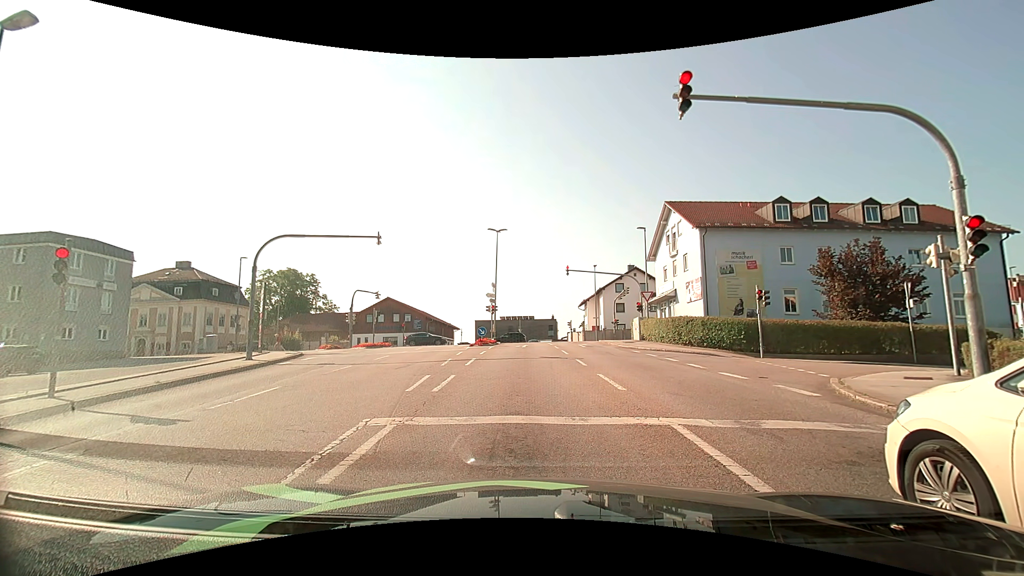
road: tertiary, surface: asphalt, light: Day
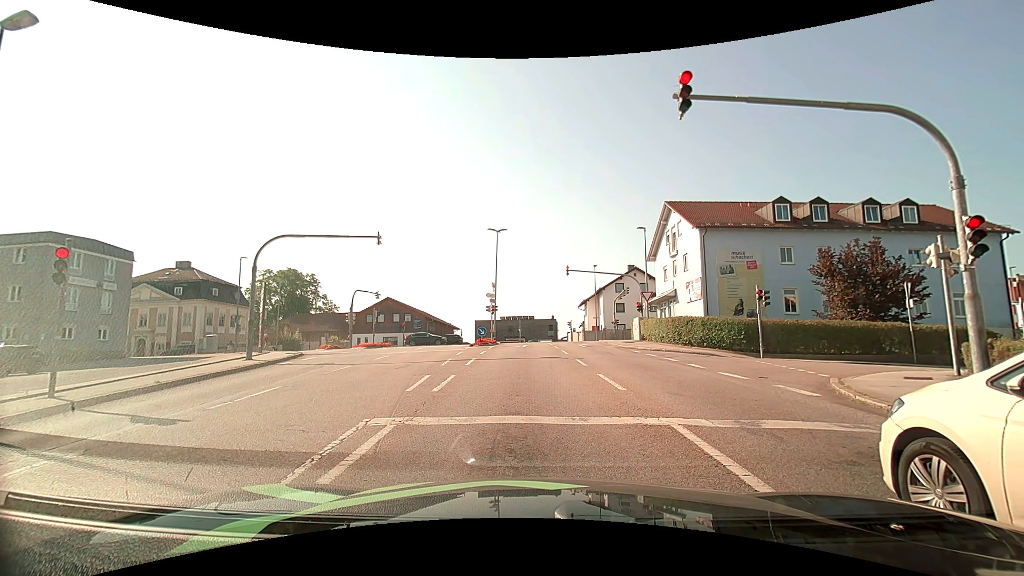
(0.0, 0.0) m; 0°
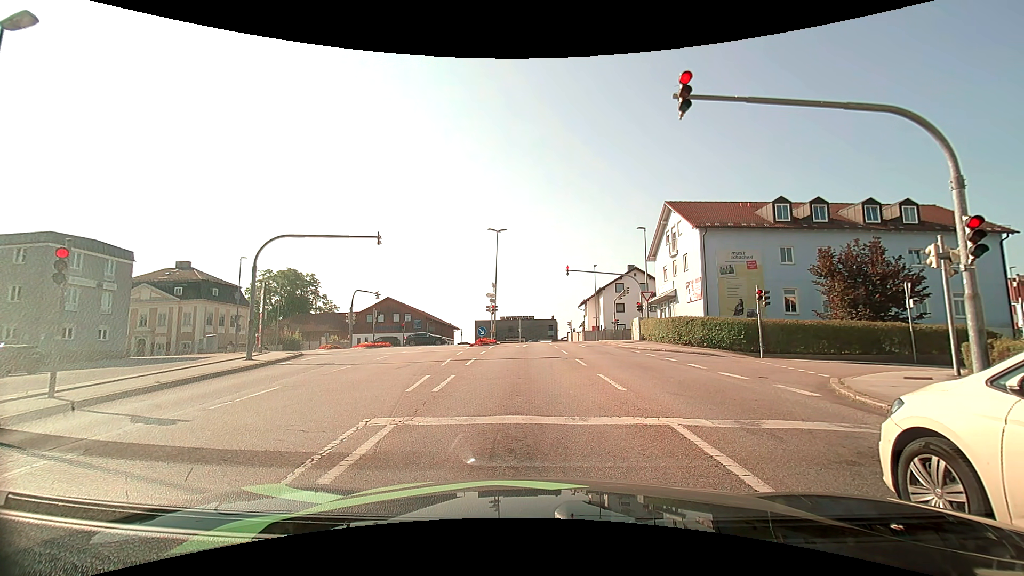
(0.0, 0.0) m; 0°
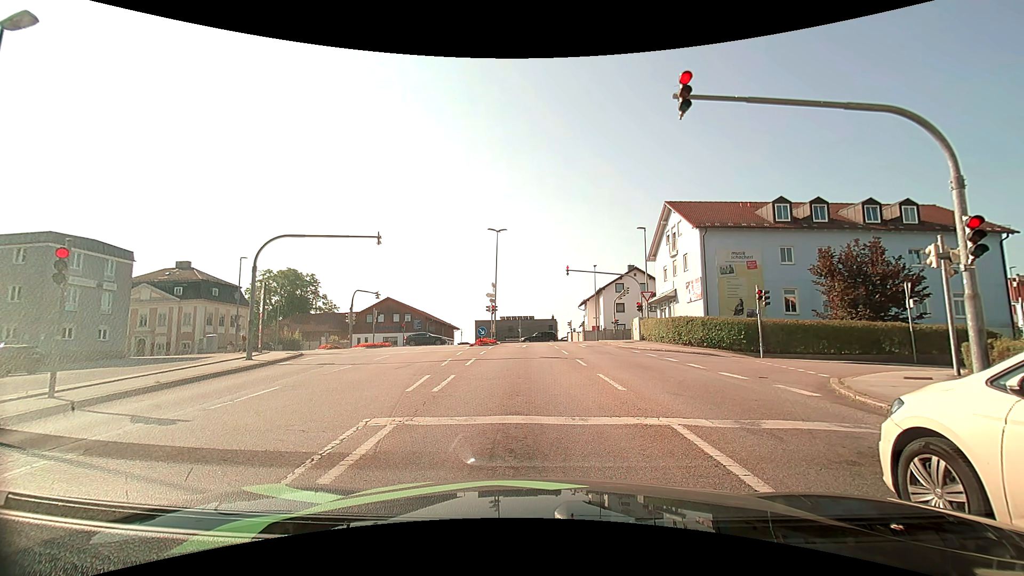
(0.0, 0.0) m; 0°
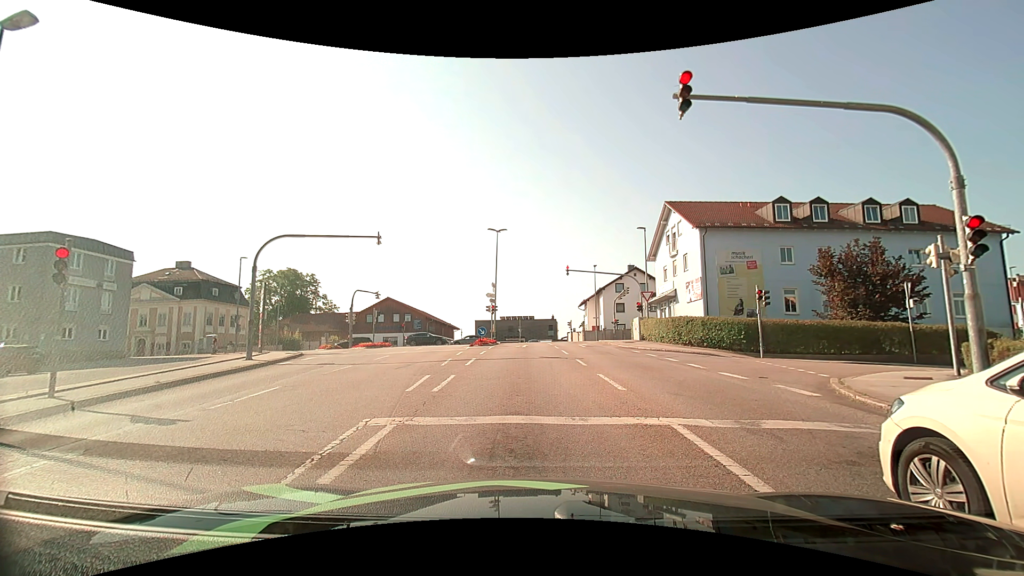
(0.0, 0.0) m; 0°
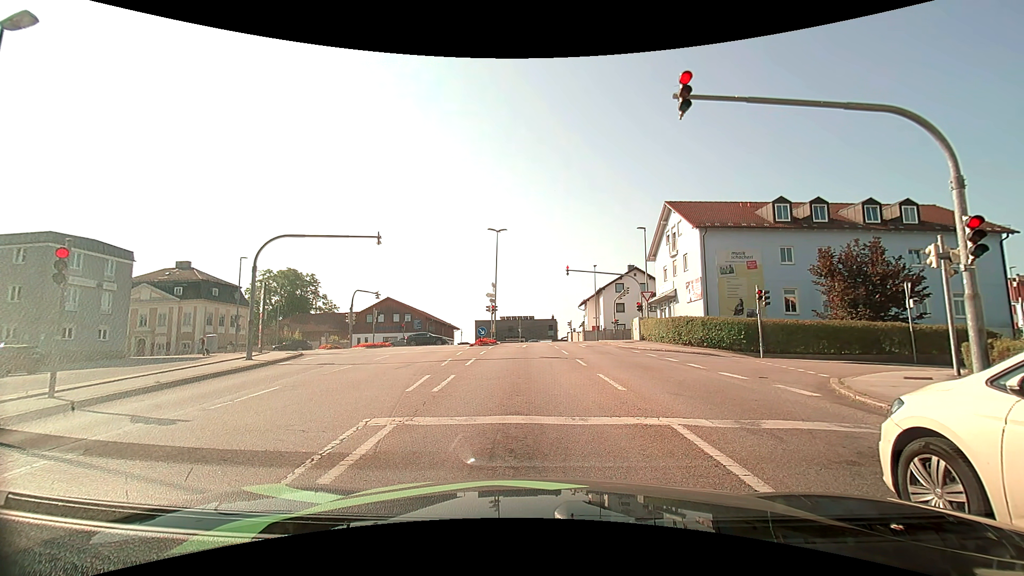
(0.0, 0.0) m; 0°
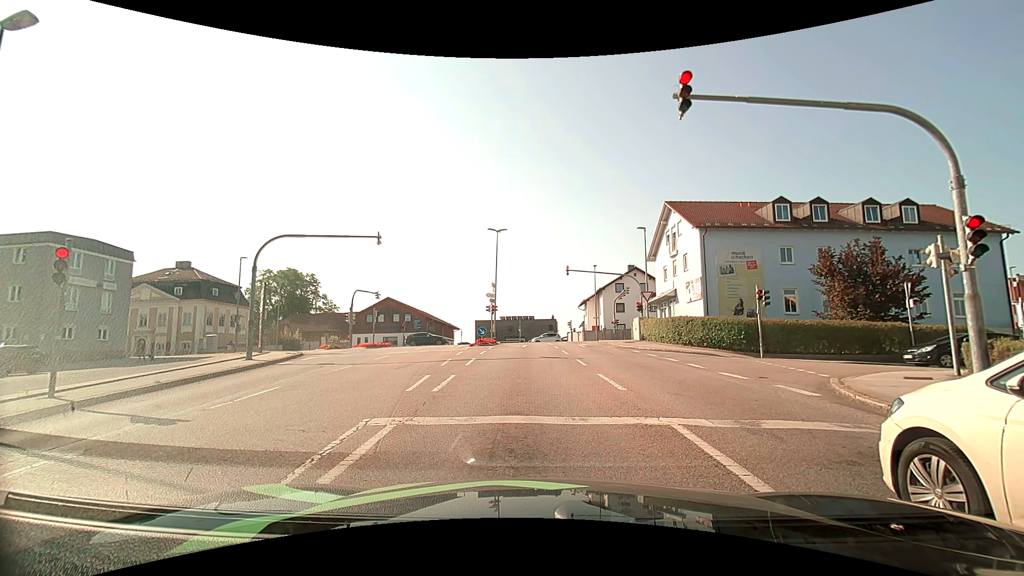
(0.0, 0.0) m; 0°
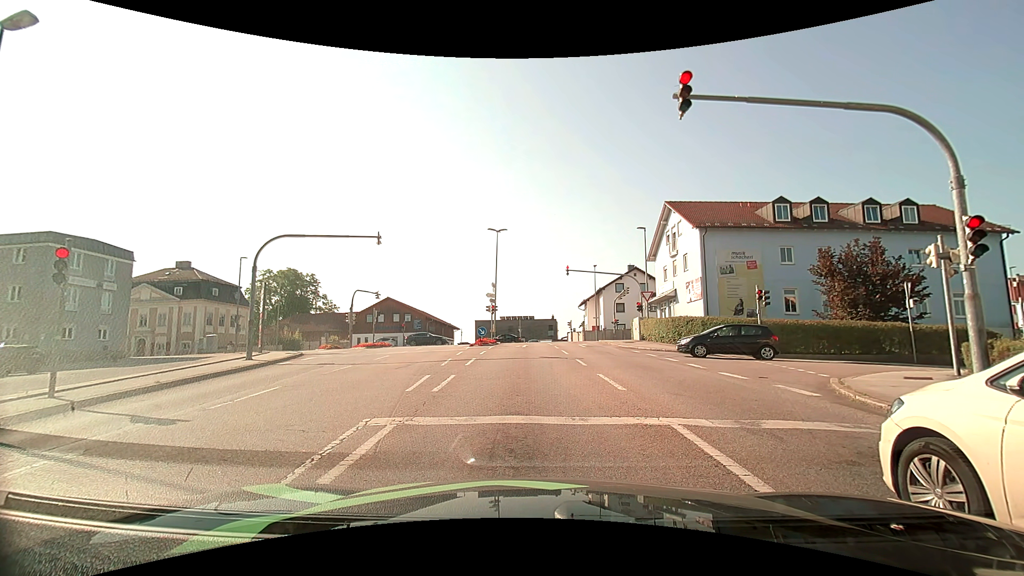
(0.0, 0.0) m; 0°
(0, +10) (0, +20) (0, +30) (-1, +40) (-1, +50) (-5, +59) (-15, +62) (-25, +63) (-35, +63) (-45, +63) m
